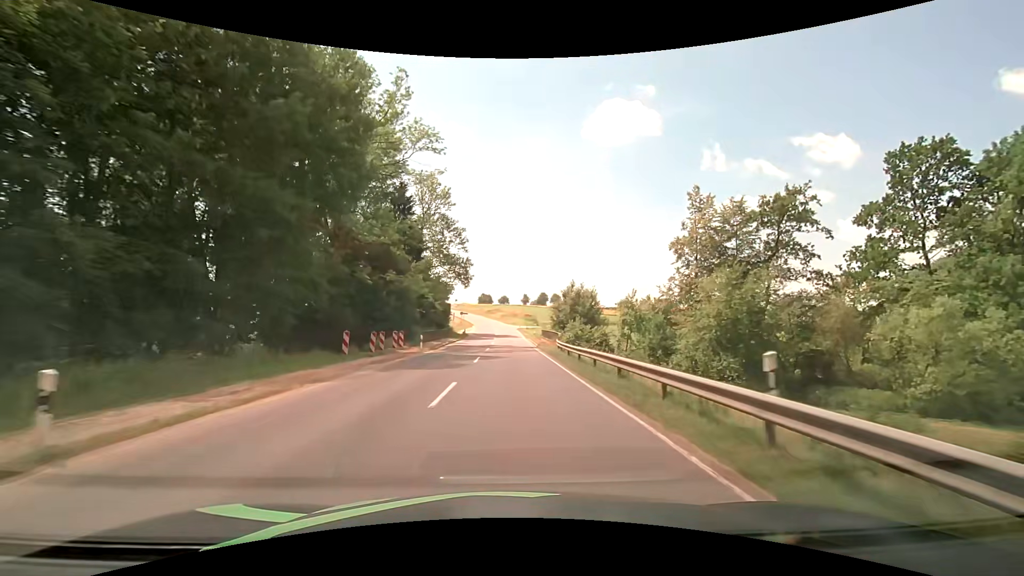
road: secondary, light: Day
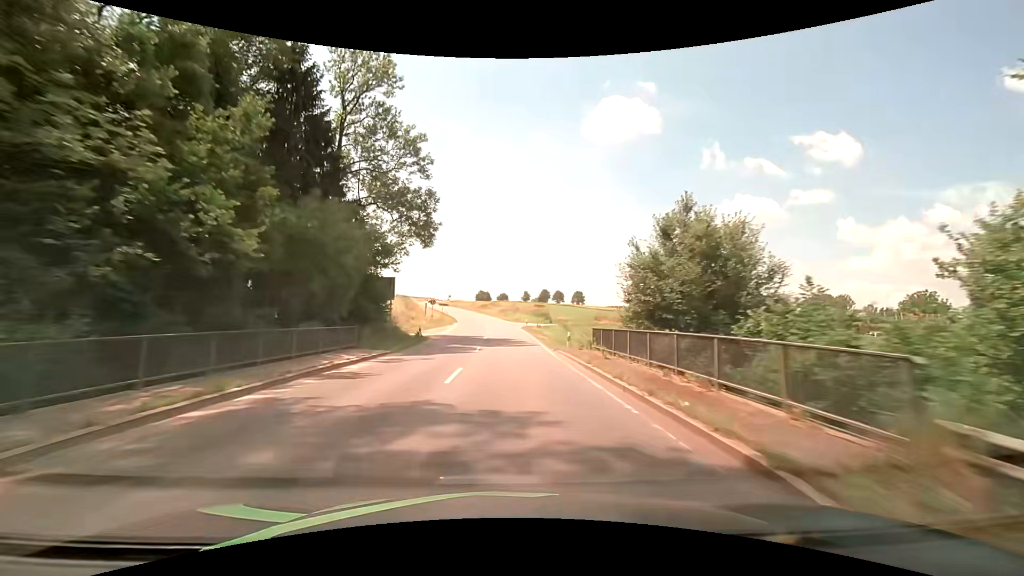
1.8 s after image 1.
(+0.1, +34.3) m; 0°
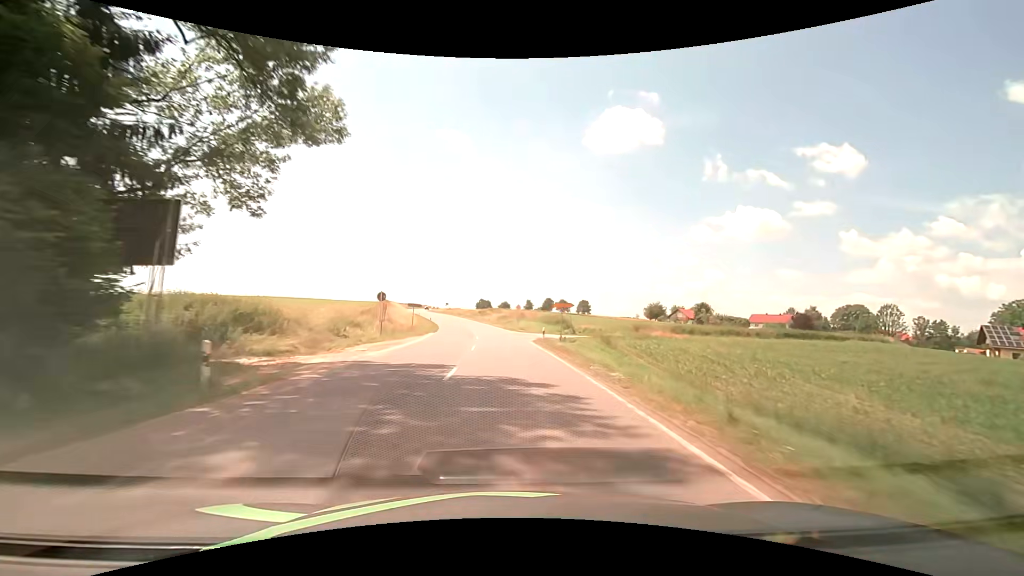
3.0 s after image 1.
(0.0, +23.6) m; 0°
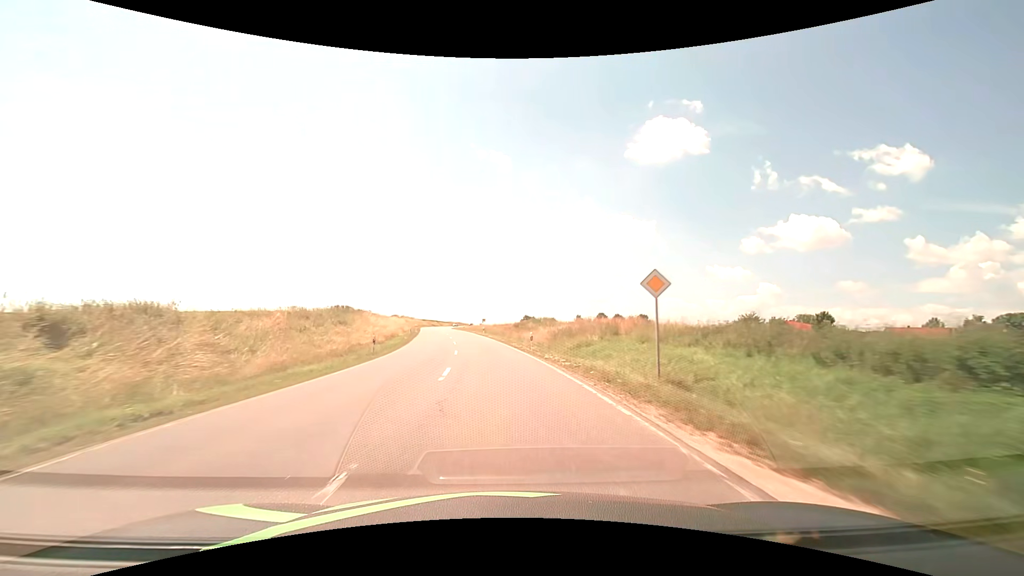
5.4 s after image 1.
(-1.2, +47.8) m; -5°
(0, +10) (-1, +20) (-1, +30) (-2, +40) (-4, +50) (-5, +60) (-7, +70) (-8, +79) (-10, +89) (-11, +99) m
